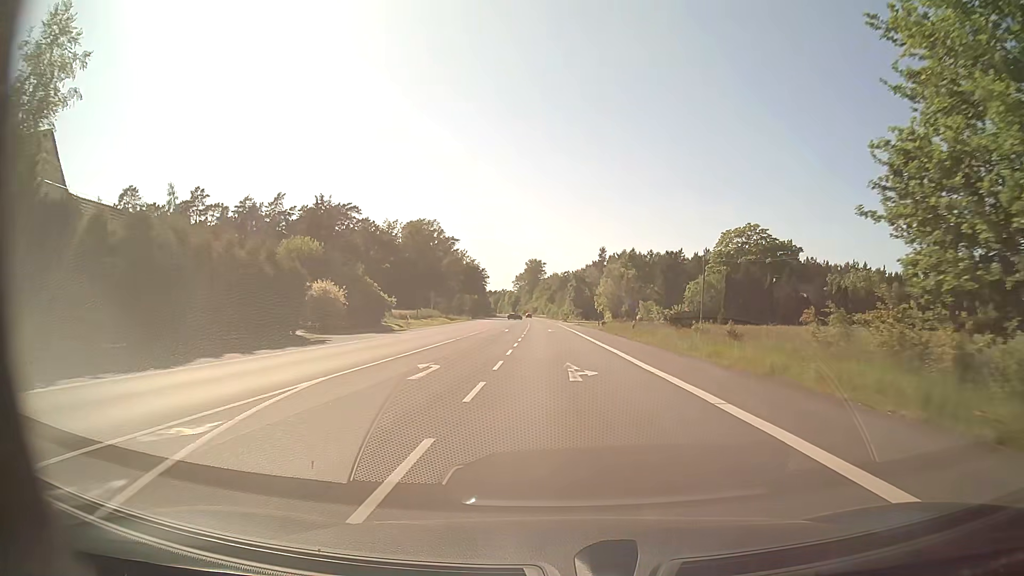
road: secondary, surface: asphalt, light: Day
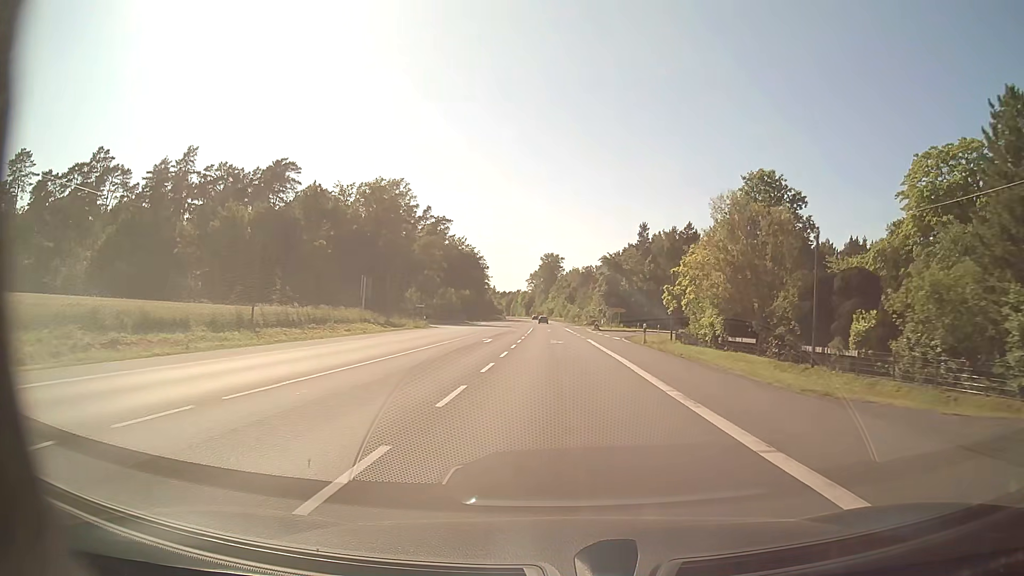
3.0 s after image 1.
(-0.8, +55.0) m; -2°
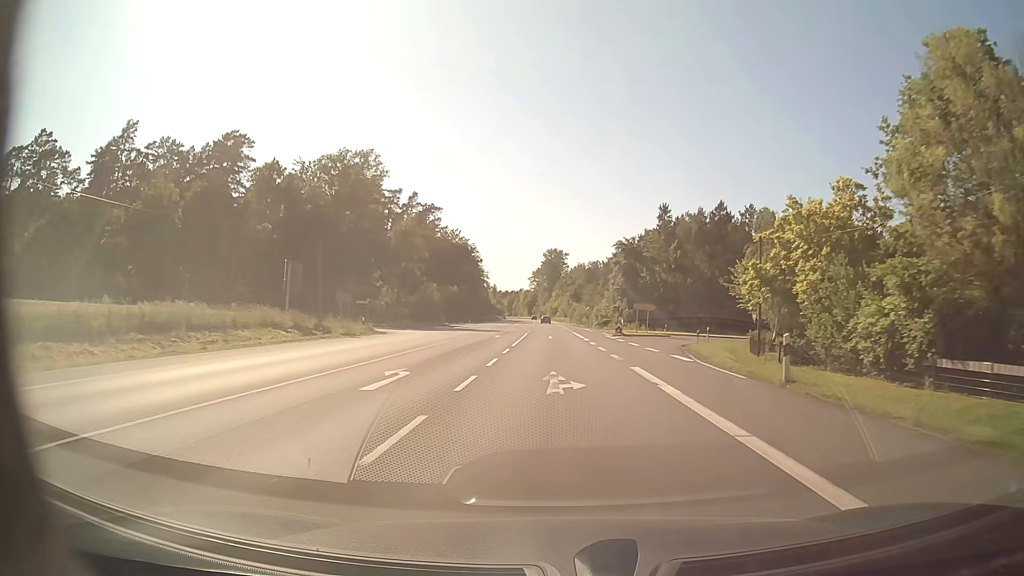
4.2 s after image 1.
(-0.1, +22.1) m; 0°
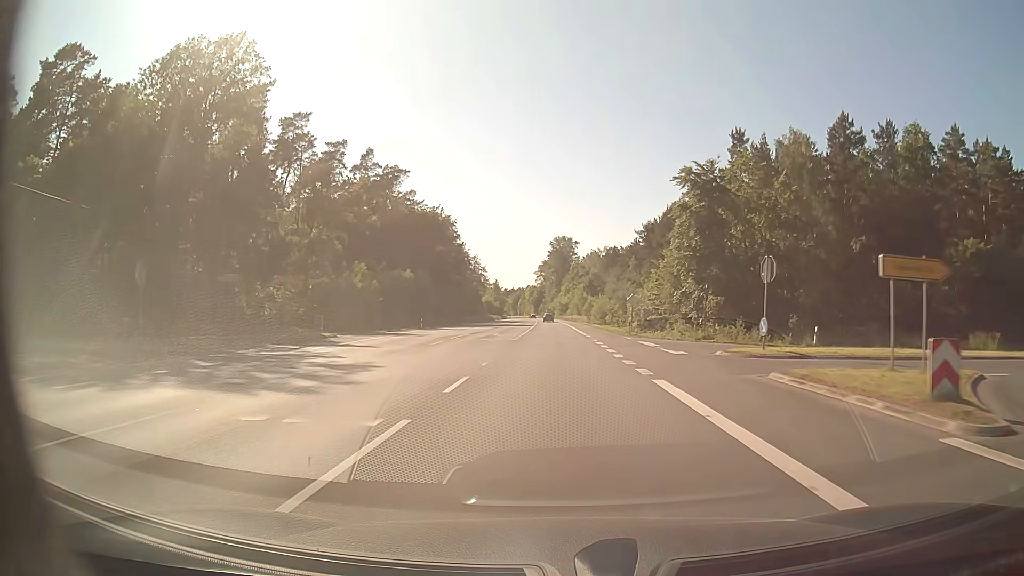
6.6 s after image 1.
(-0.3, +44.4) m; -1°
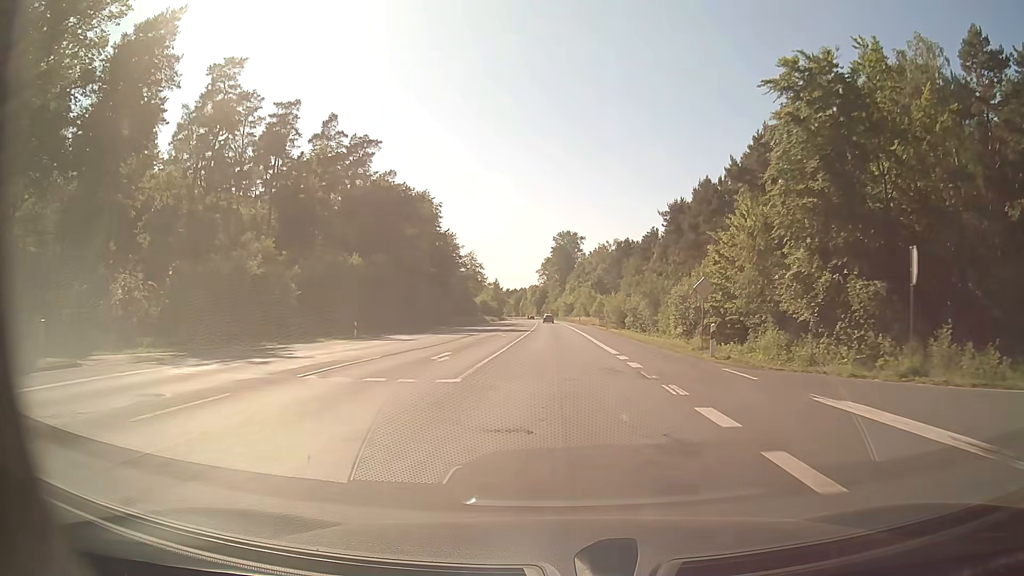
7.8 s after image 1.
(-0.1, +22.2) m; 0°
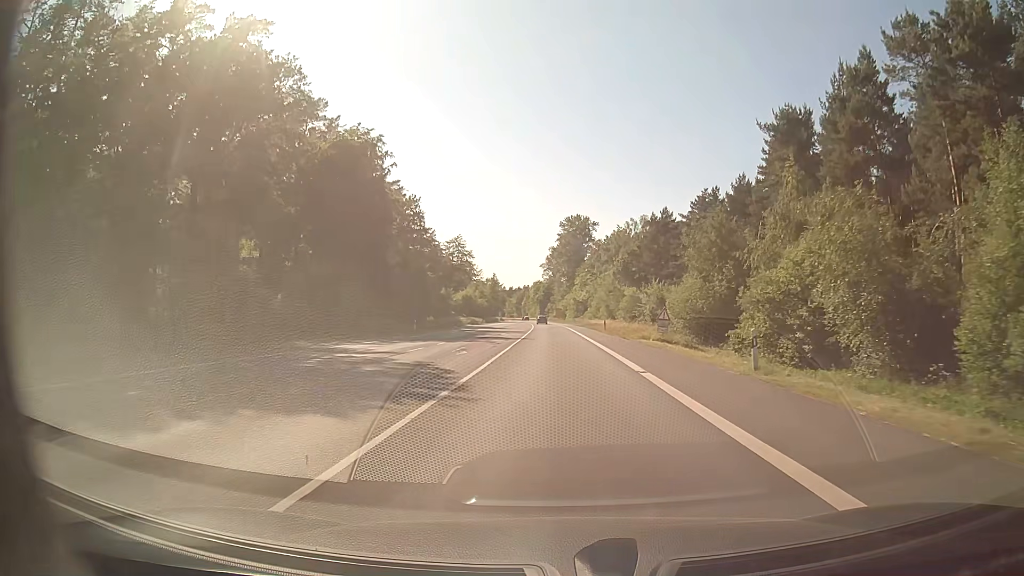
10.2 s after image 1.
(-0.3, +44.4) m; -1°
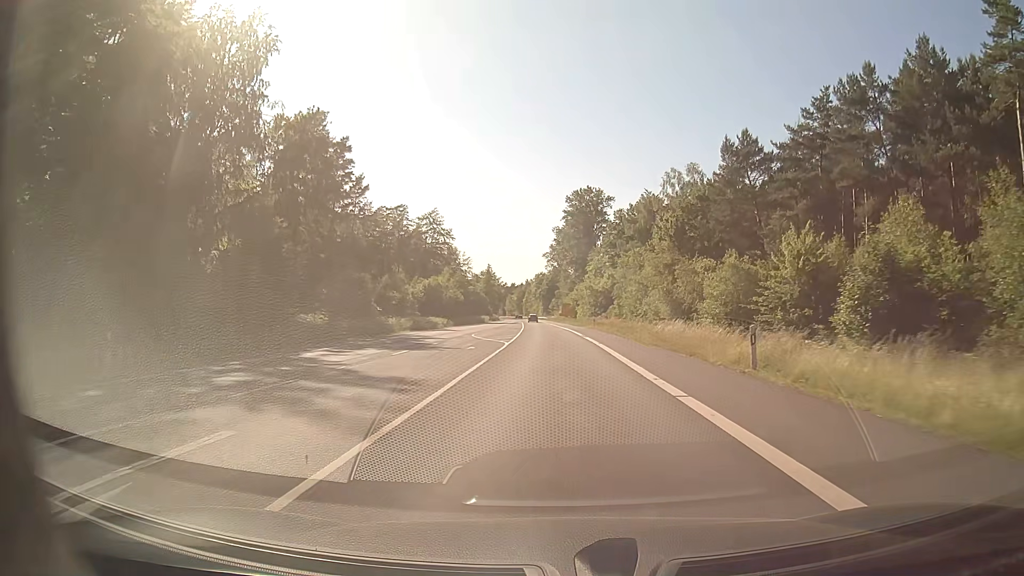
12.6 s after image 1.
(-0.1, +44.3) m; 0°
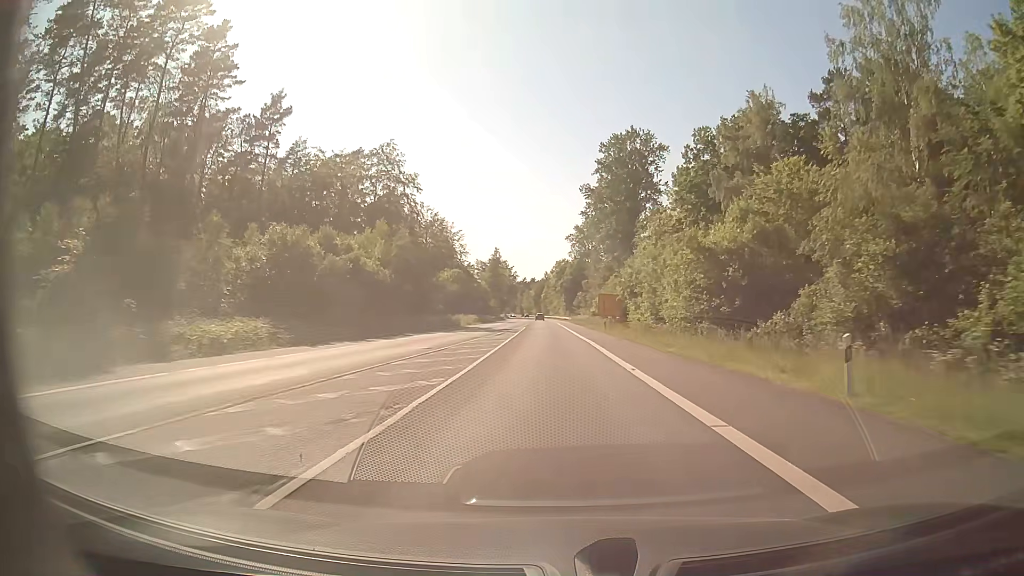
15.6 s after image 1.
(-1.2, +55.5) m; -2°
(0, +10) (0, +20) (0, +30) (0, +40) (-1, +50) (-1, +60) (-1, +70) (-1, +80) (-2, +90) (-2, +100) m
